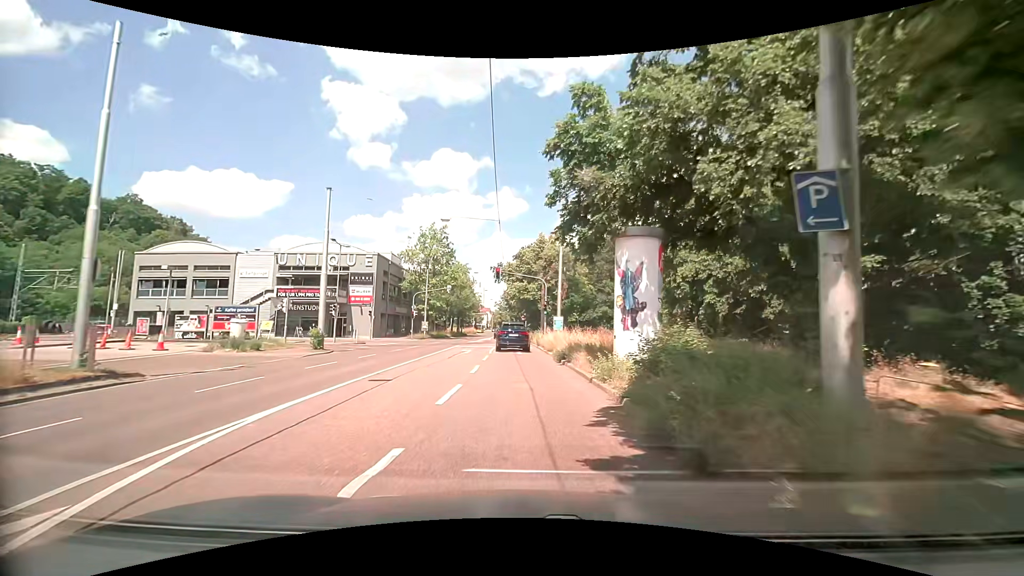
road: secondary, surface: asphalt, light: Day
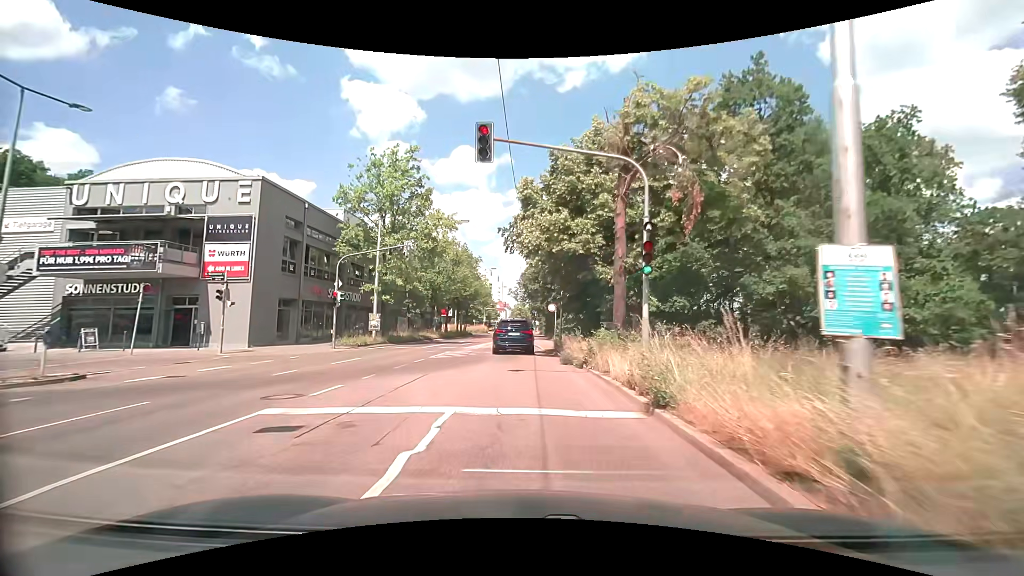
(-1.0, +29.1) m; -2°
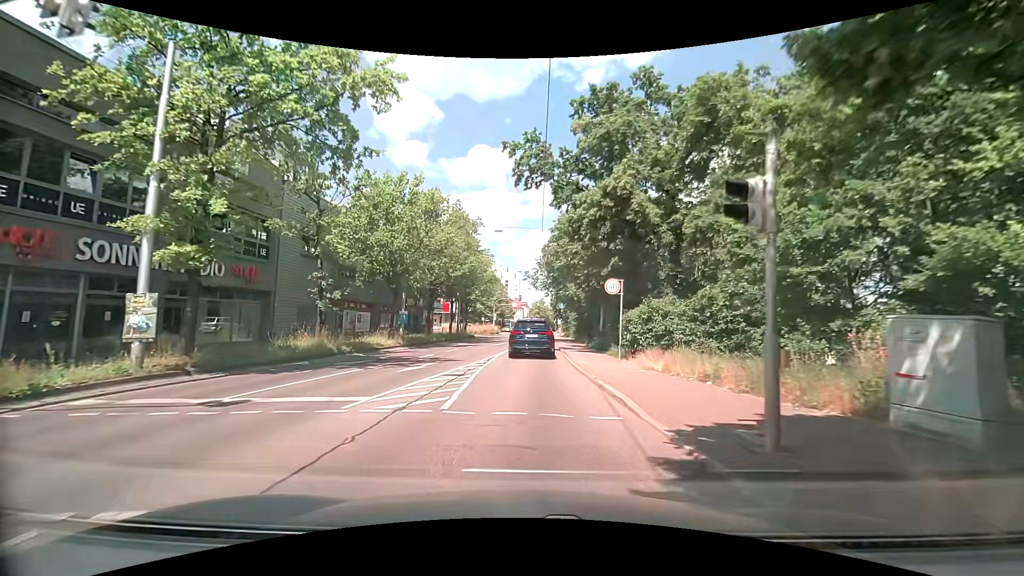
(-0.8, +22.9) m; -3°
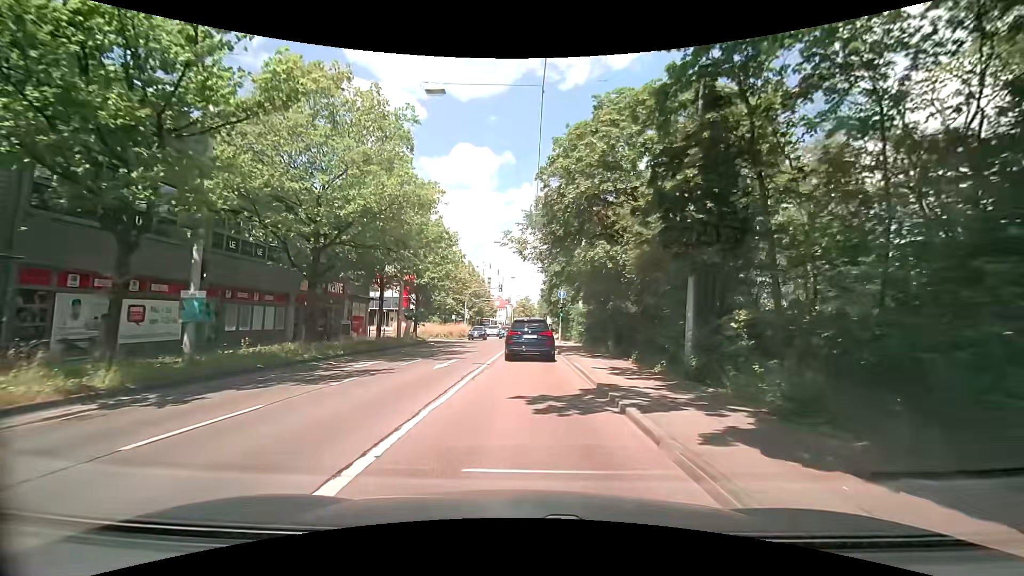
(+0.3, +21.2) m; +2°
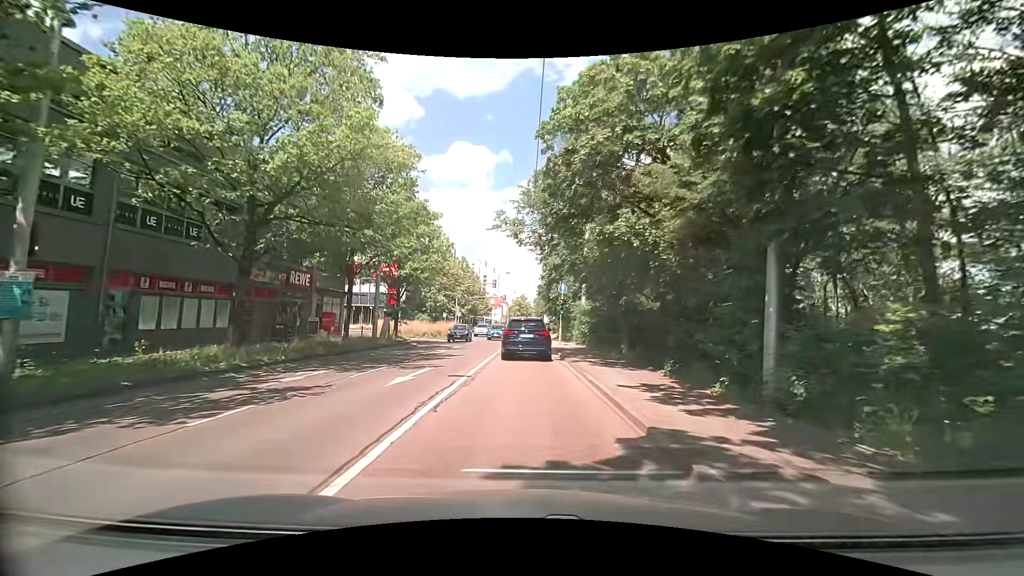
(0.0, +4.9) m; +1°
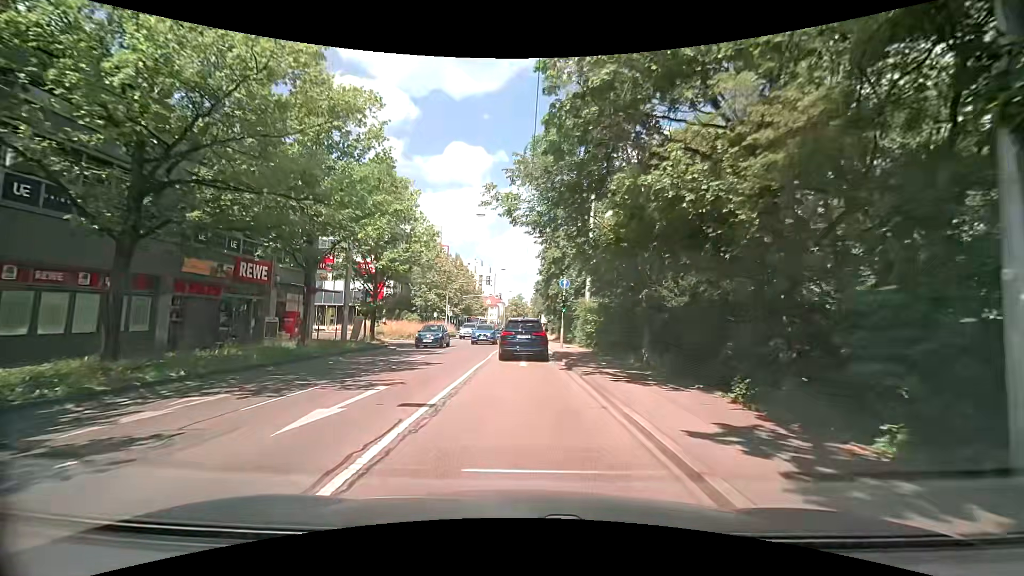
(0.0, +4.7) m; -1°
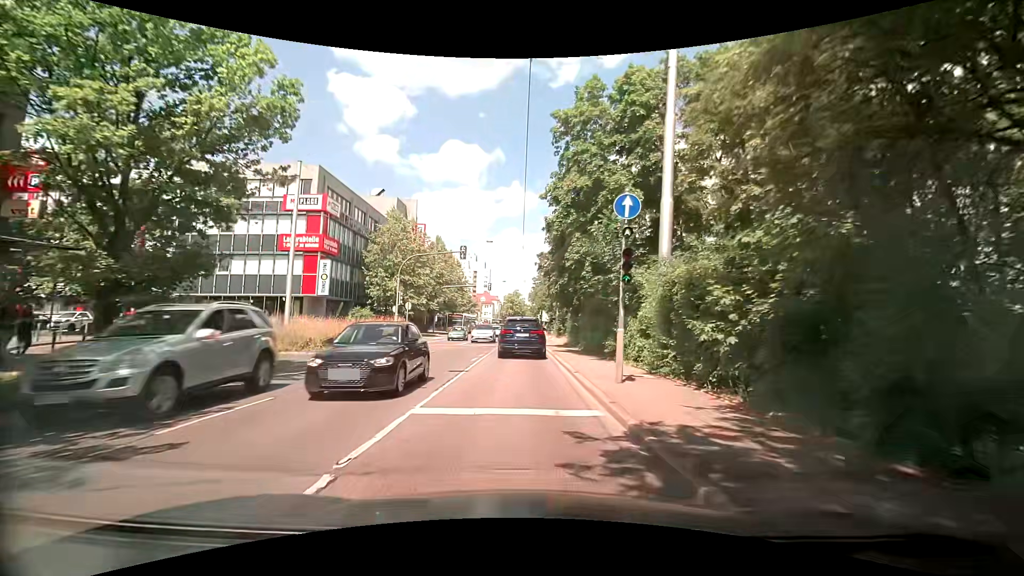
(+0.5, +19.9) m; +2°
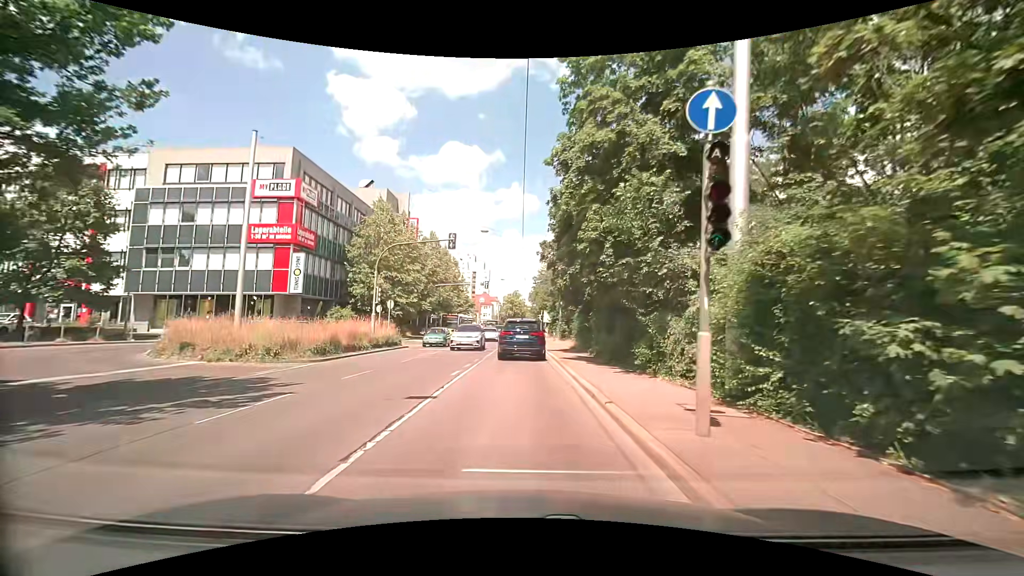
(0.0, +5.2) m; -1°
(0, +10) (0, +20) (0, +30) (0, +40) (0, +50) (0, +60) (0, +70) (0, +80) (0, +90) (+1, +100) m
